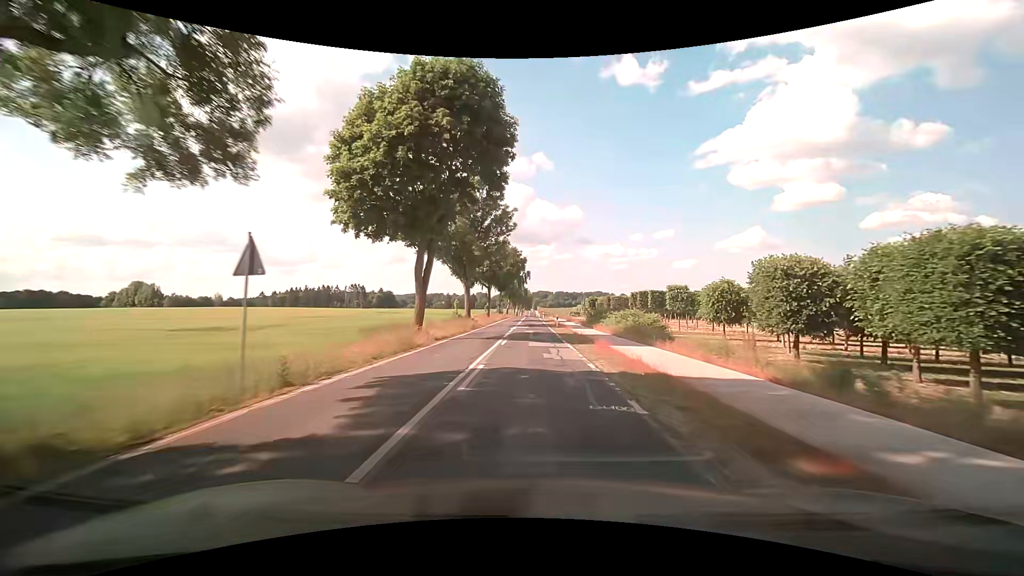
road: tertiary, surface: asphalt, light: Day
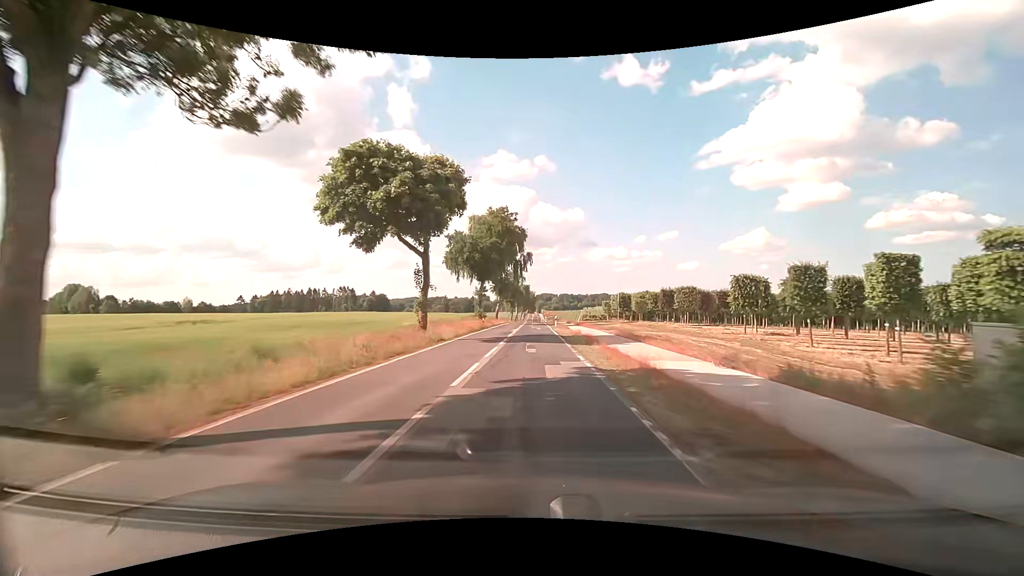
(+0.3, +41.9) m; 0°
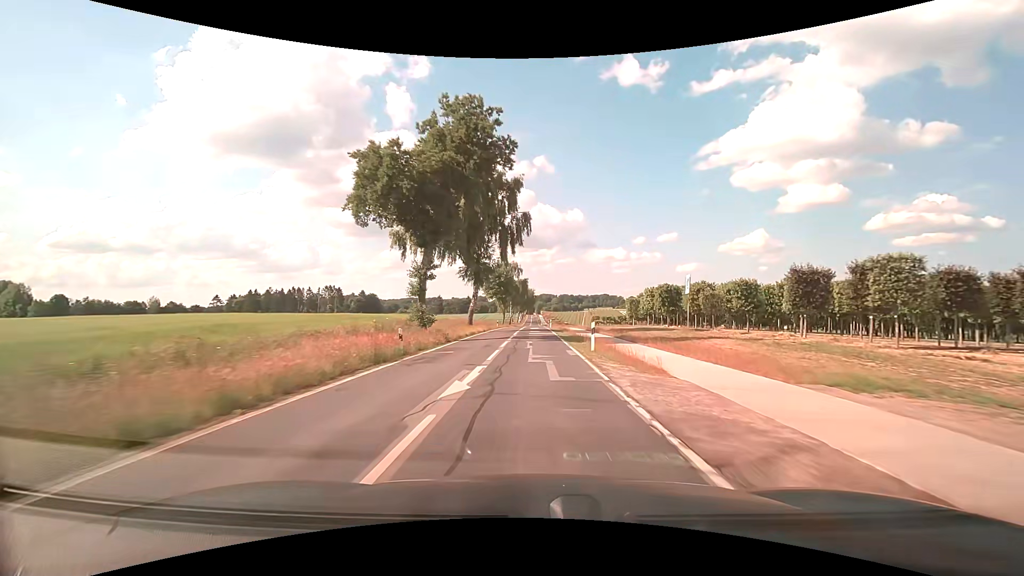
(-0.1, +31.5) m; 0°
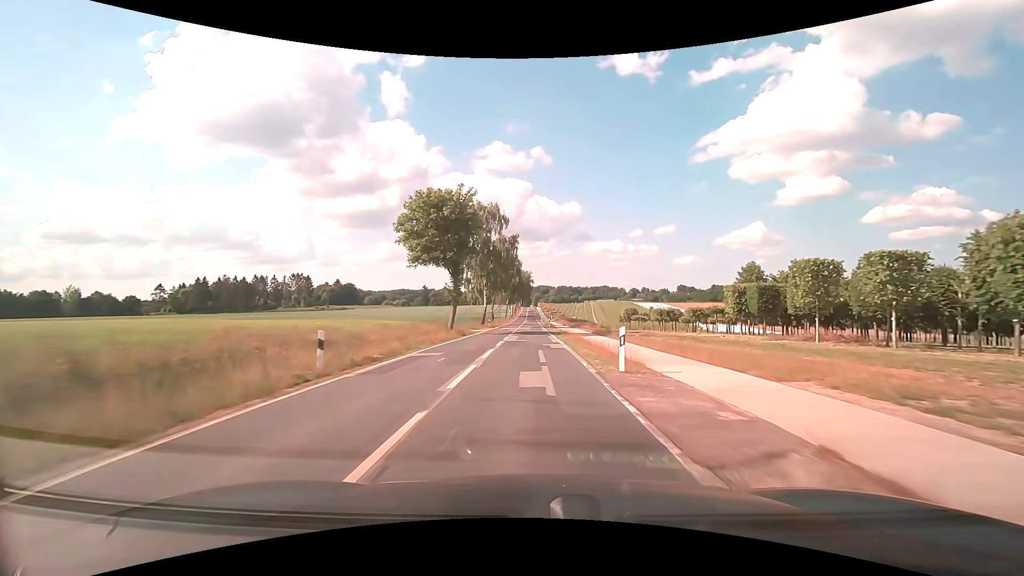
(+0.1, +57.3) m; 0°
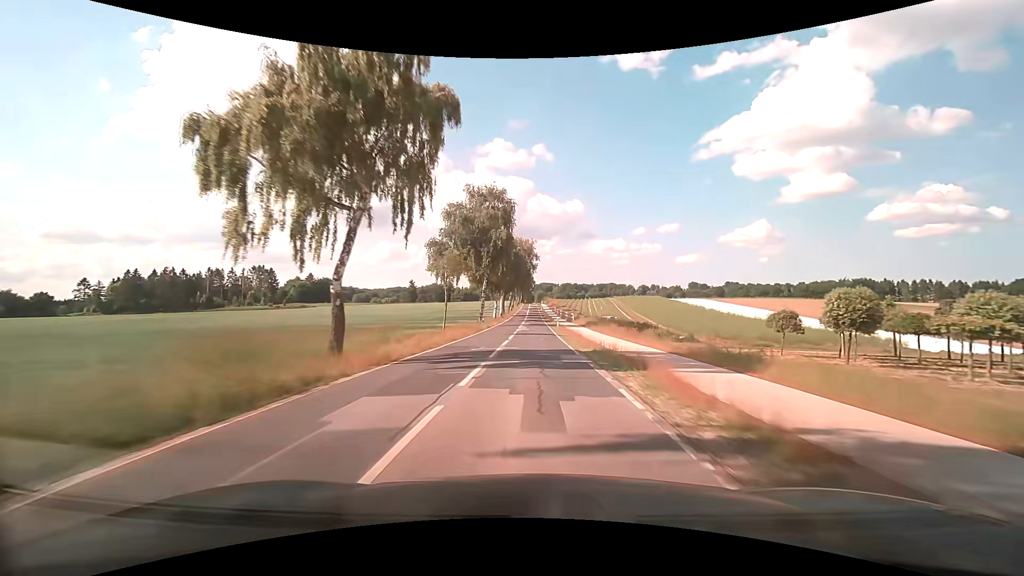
(-0.3, +61.7) m; 0°
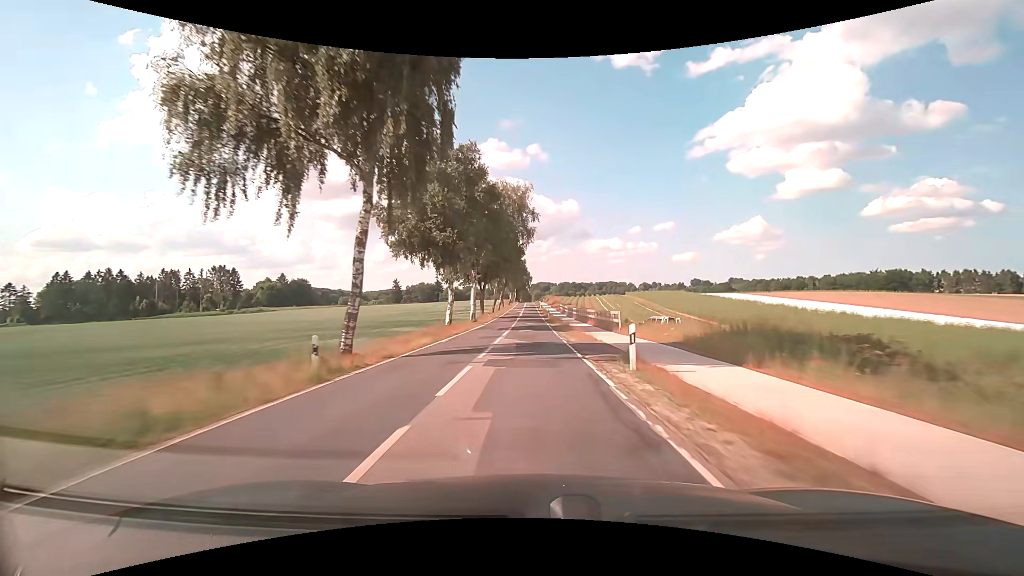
(+0.1, +38.8) m; 0°
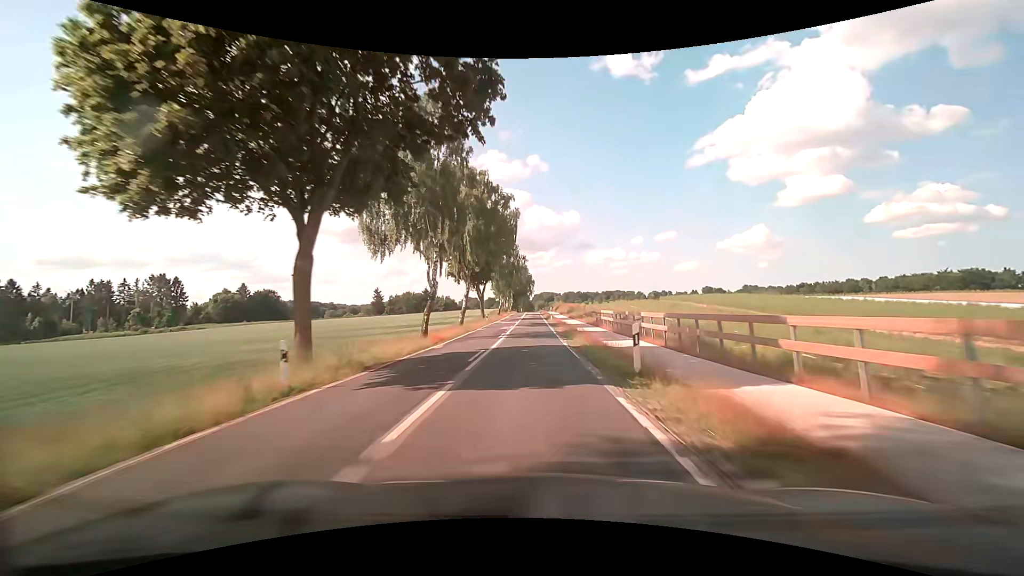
(-0.2, +52.2) m; 0°
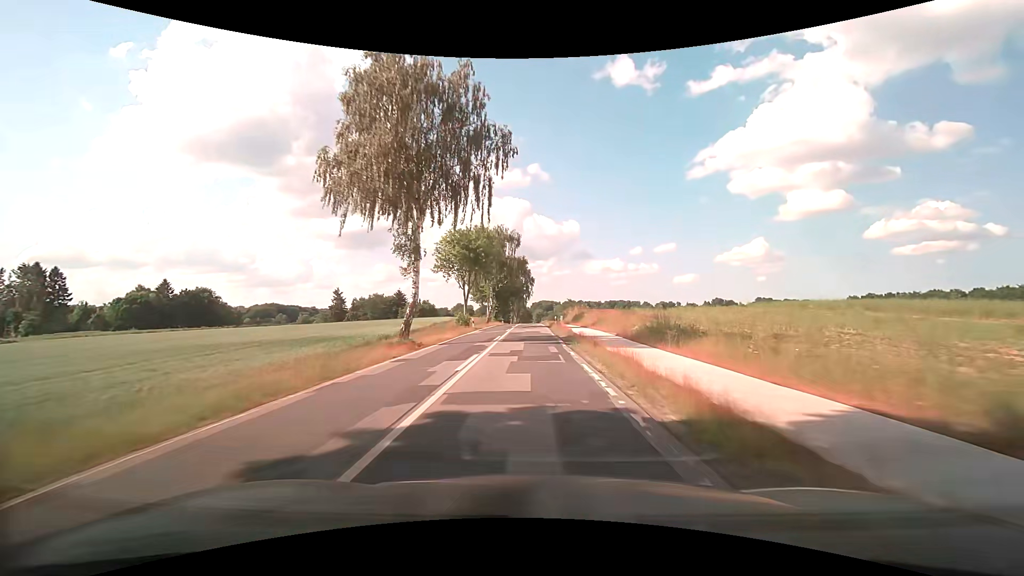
(0.0, +64.1) m; 0°
